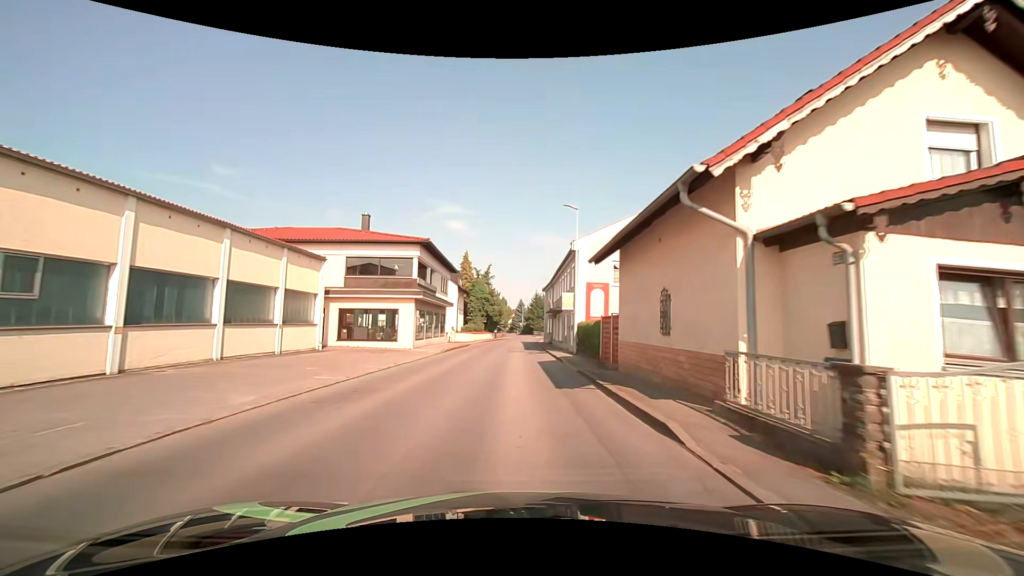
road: secondary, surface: asphalt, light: Day
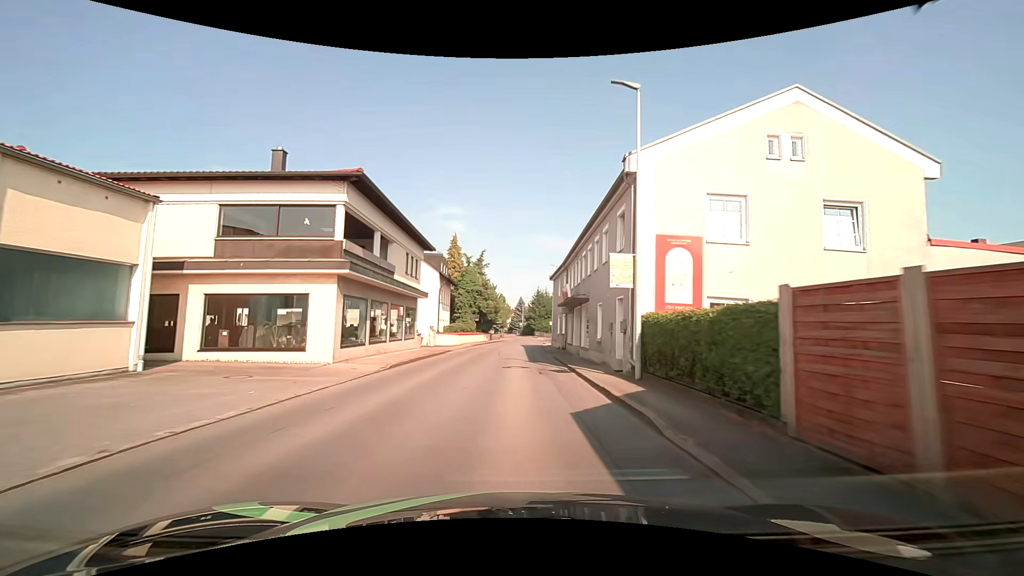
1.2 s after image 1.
(0.0, +14.0) m; 0°
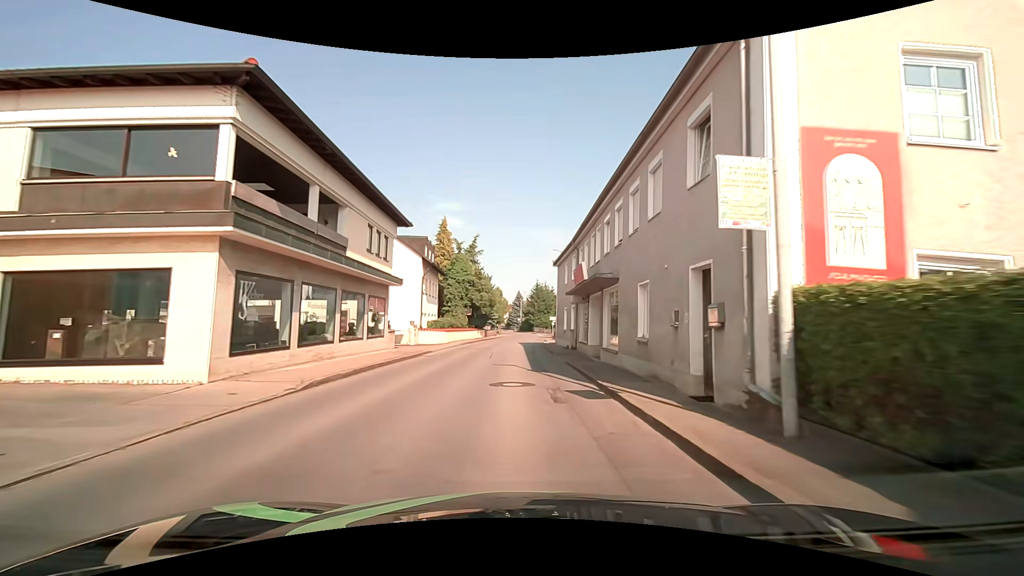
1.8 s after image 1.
(+0.1, +7.2) m; 0°
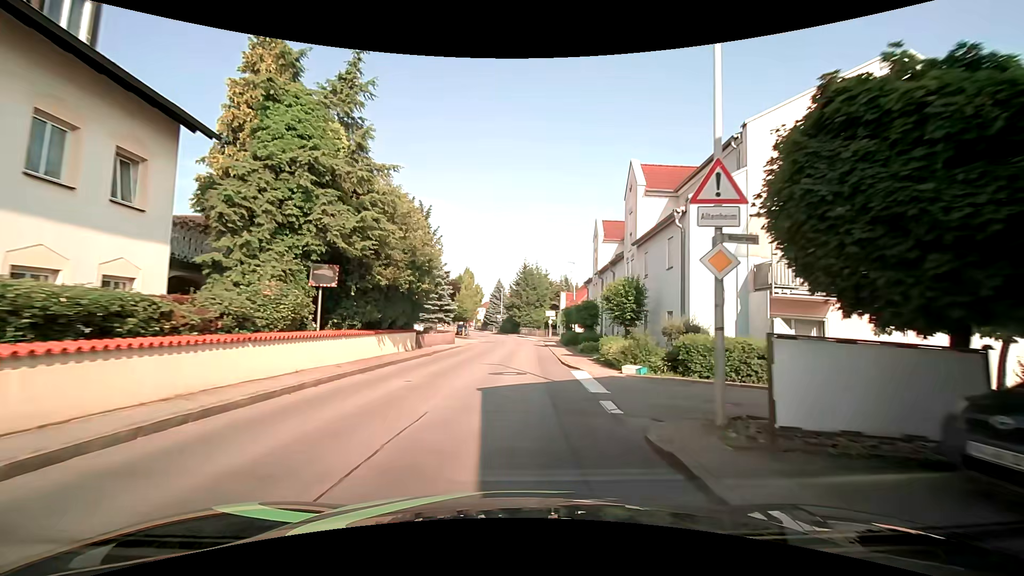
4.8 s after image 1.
(+0.5, +36.7) m; +2°
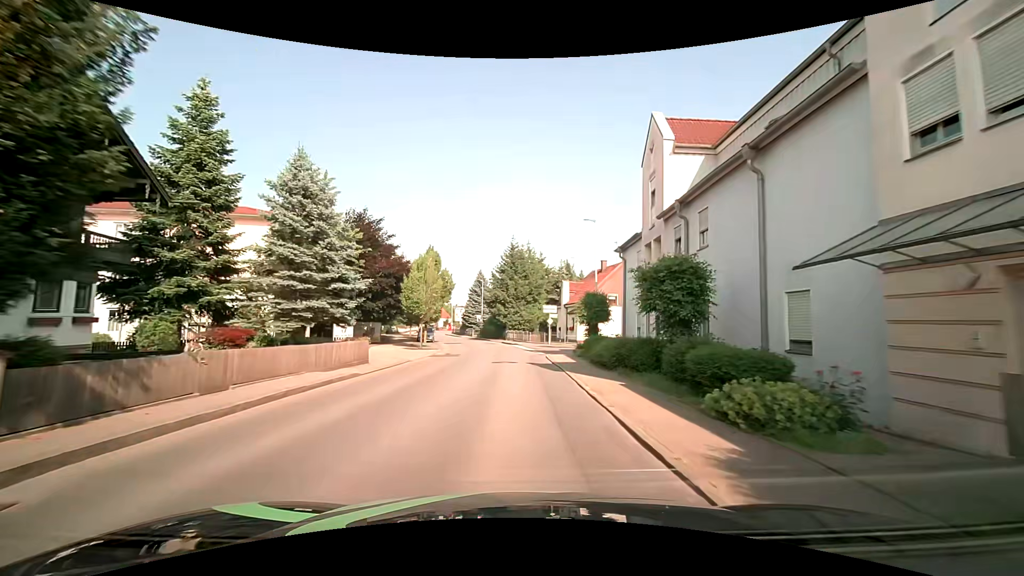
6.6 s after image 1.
(+0.6, +21.9) m; +2°
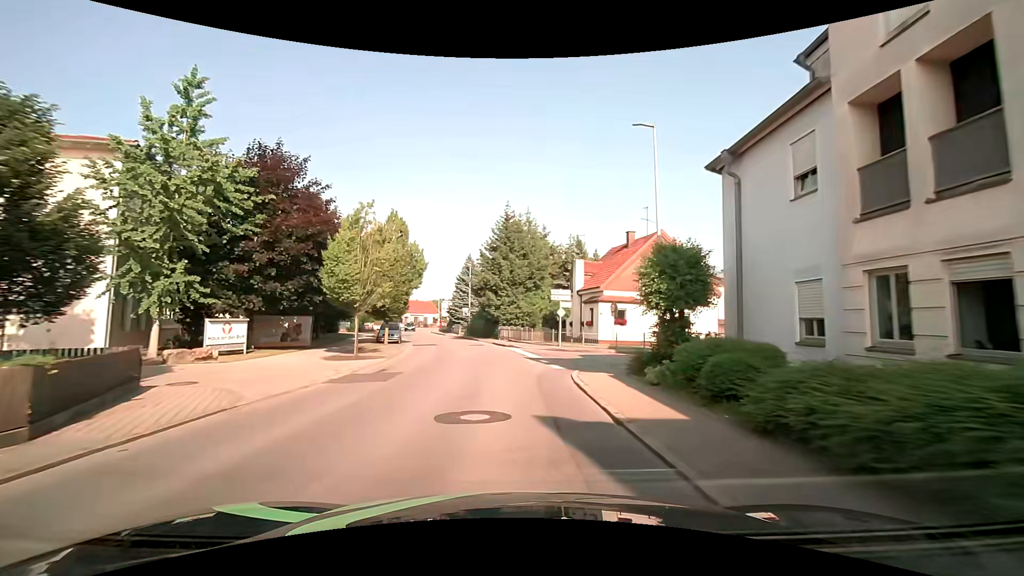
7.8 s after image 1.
(0.0, +14.5) m; 0°
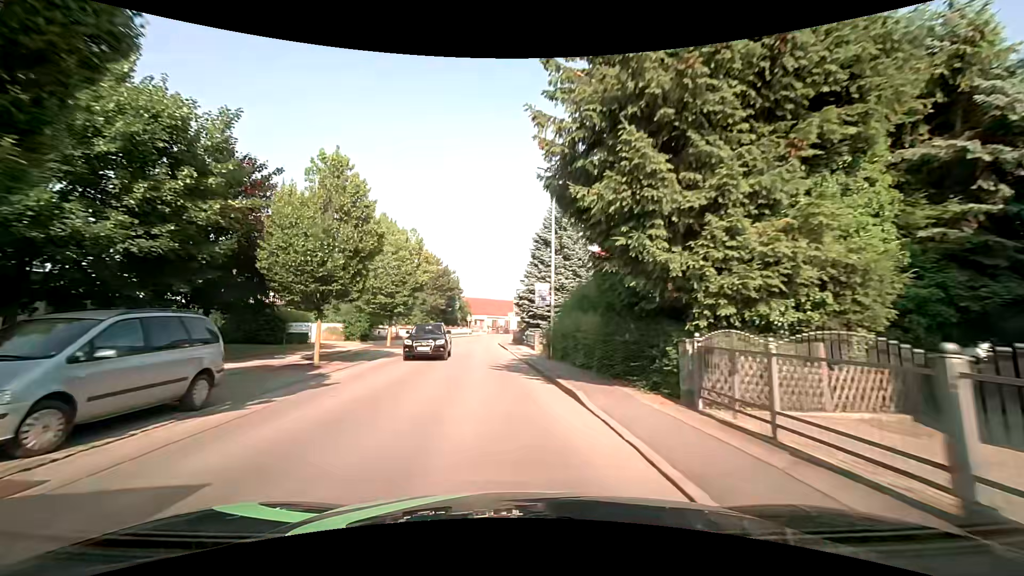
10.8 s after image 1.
(-2.3, +35.4) m; -11°
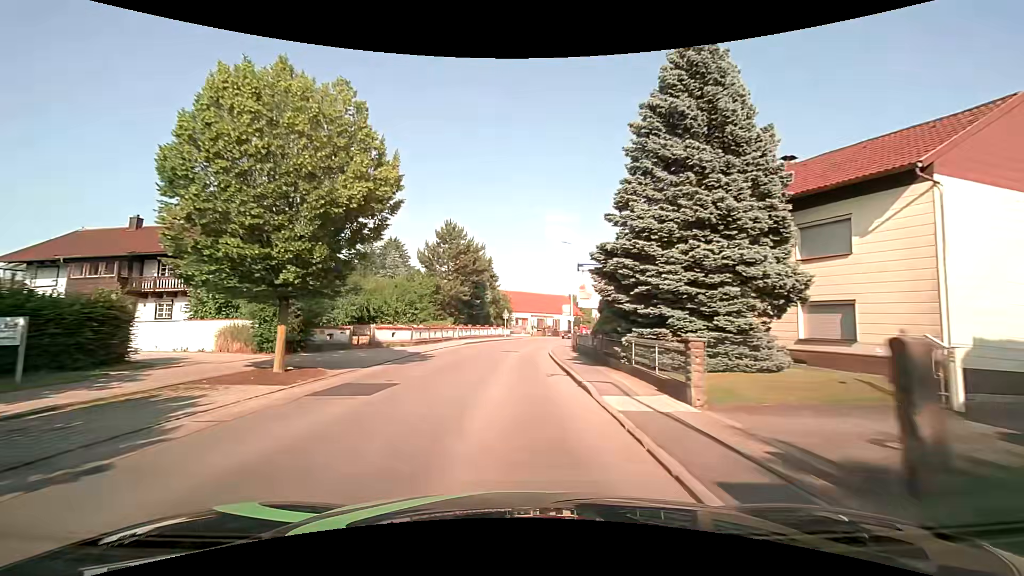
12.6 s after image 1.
(-1.1, +21.2) m; -5°
(0, +10) (0, +20) (0, +30) (+1, +40) (+3, +50) (+5, +60) (+8, +69) (+12, +78) (+17, +87) (+22, +96) m
